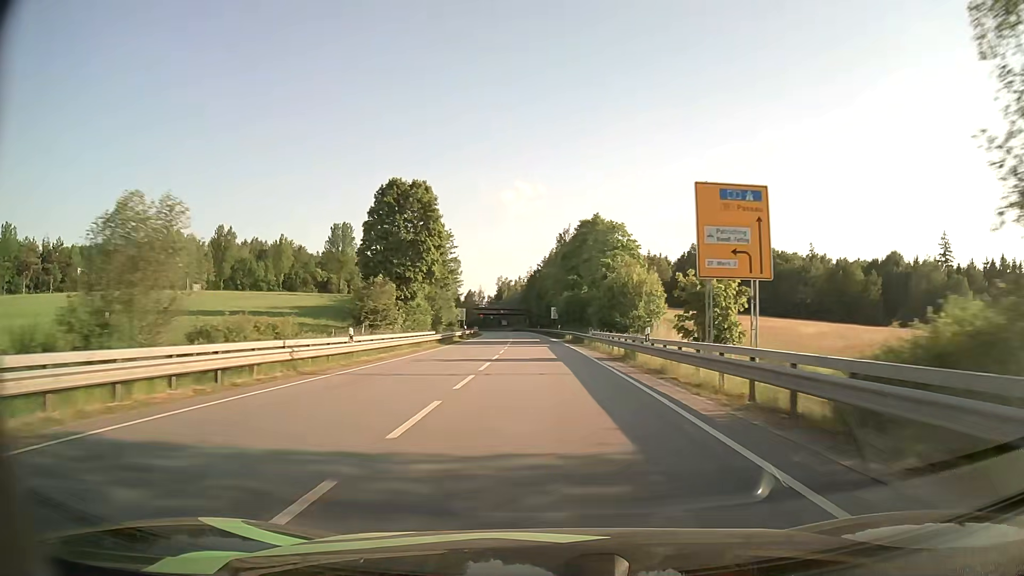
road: primary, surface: asphalt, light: Day
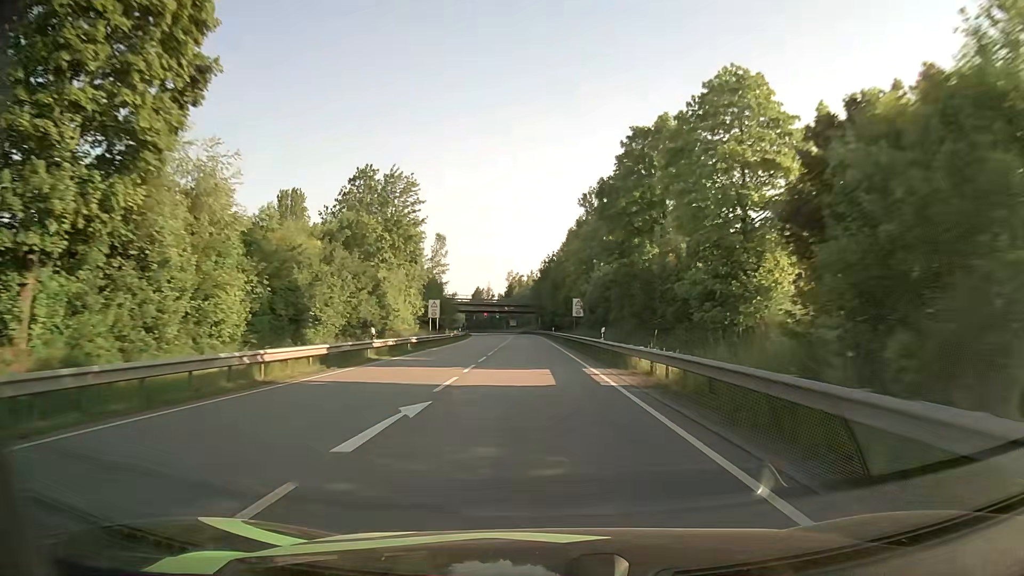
(-0.5, +42.5) m; -1°
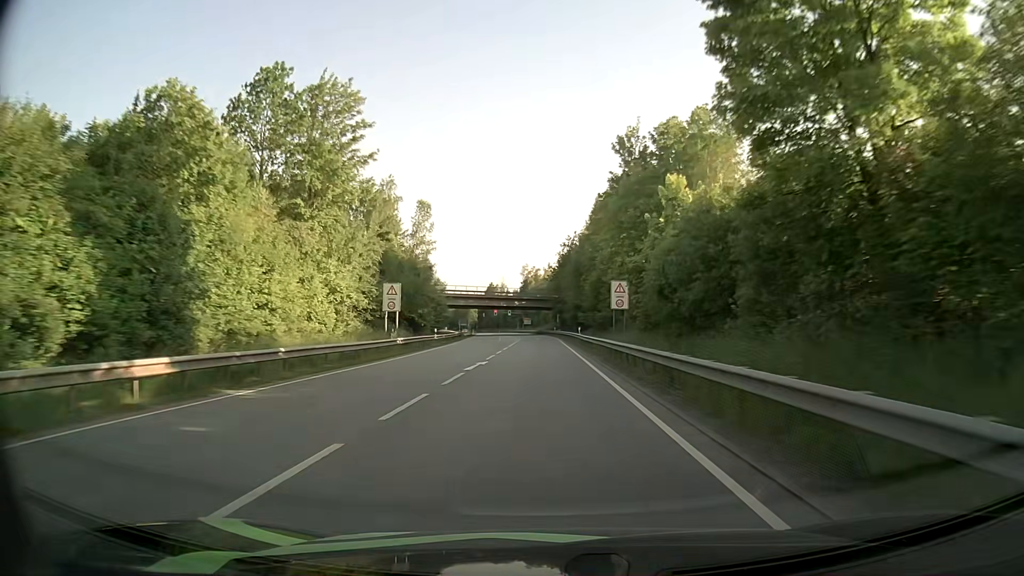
(-0.4, +28.5) m; -2°
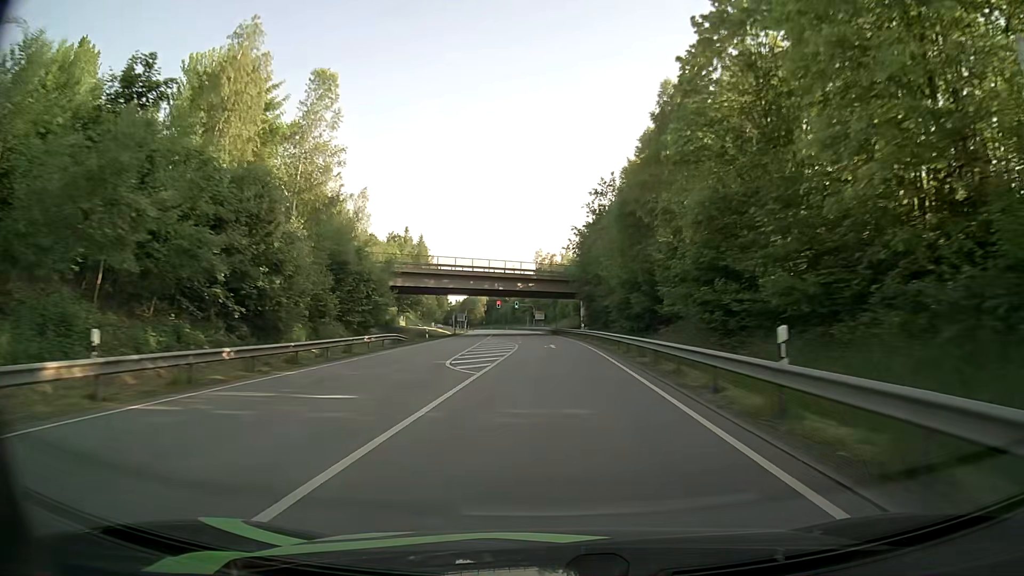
(-0.6, +42.9) m; -1°
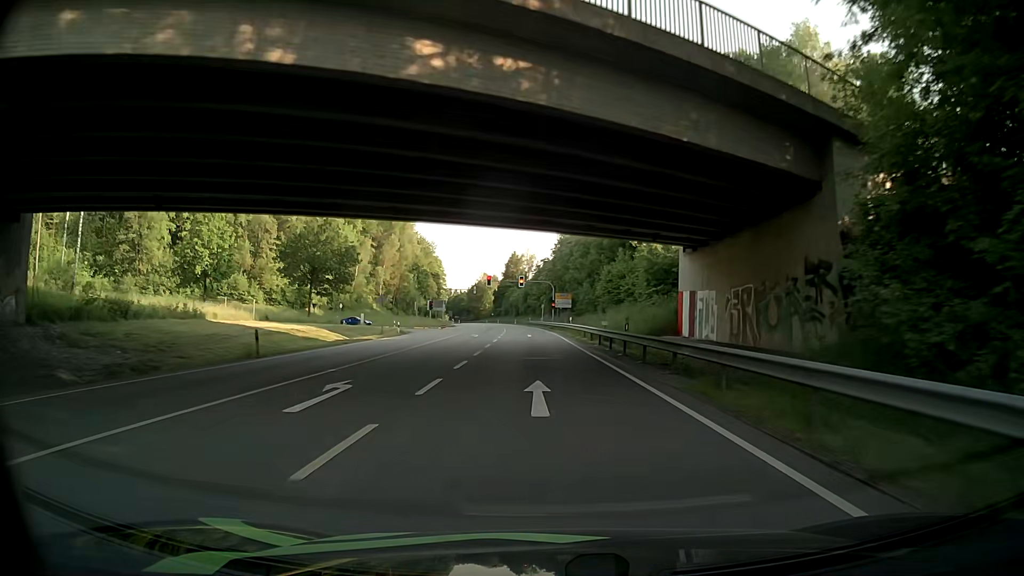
(-0.8, +64.5) m; -2°
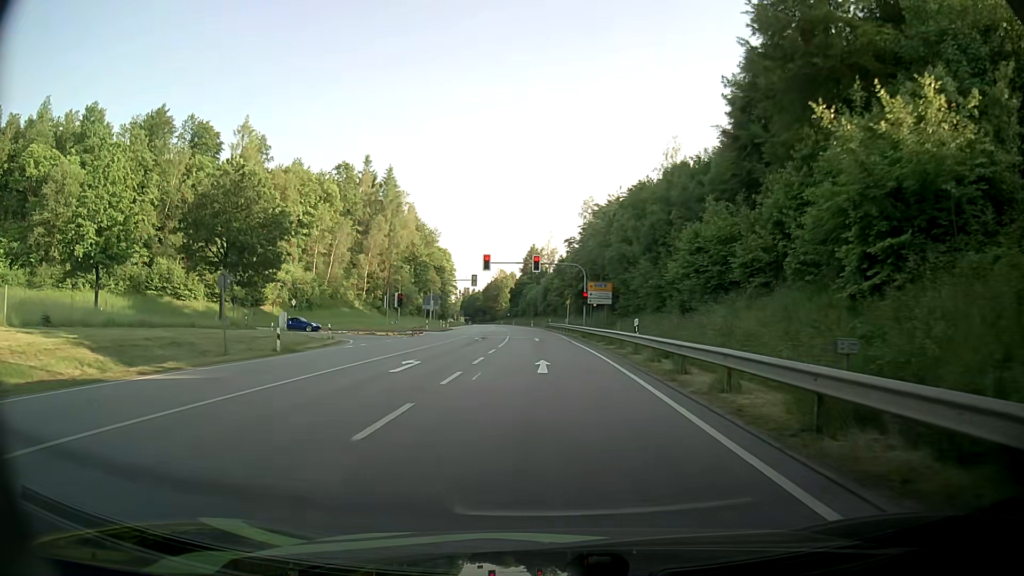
(+0.1, +27.4) m; -5°
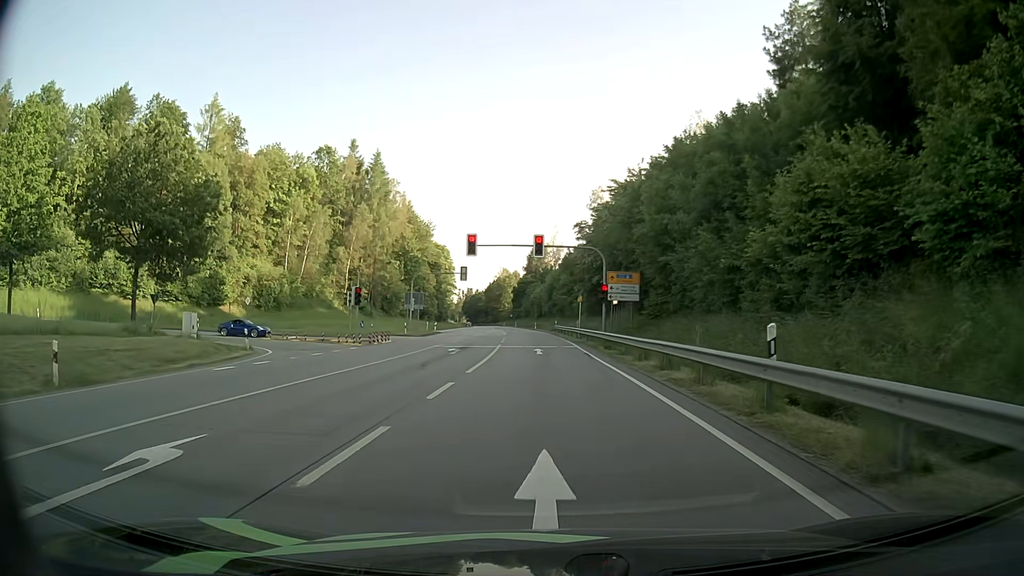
(+0.4, +13.4) m; +3°
